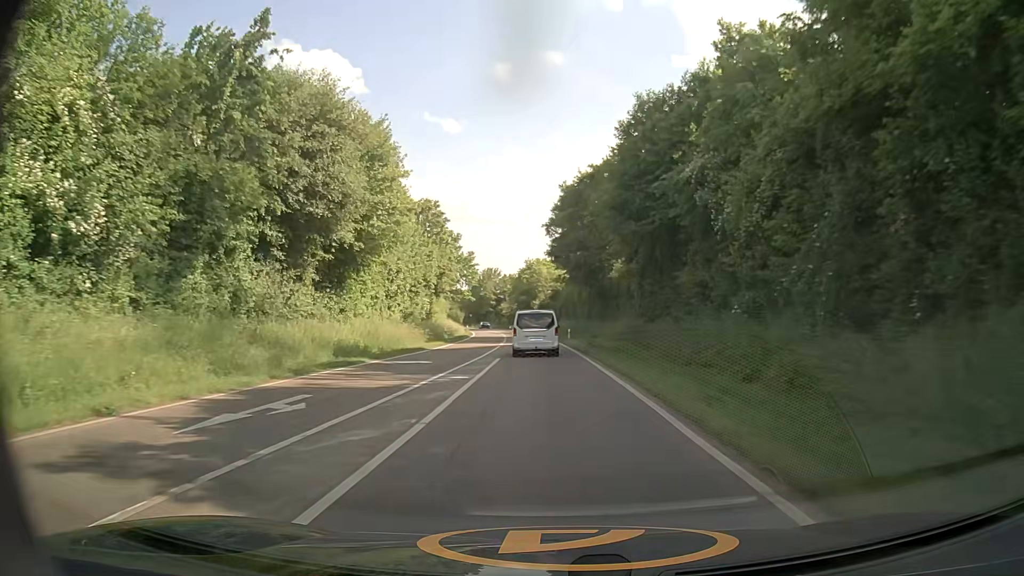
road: secondary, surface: asphalt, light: Day
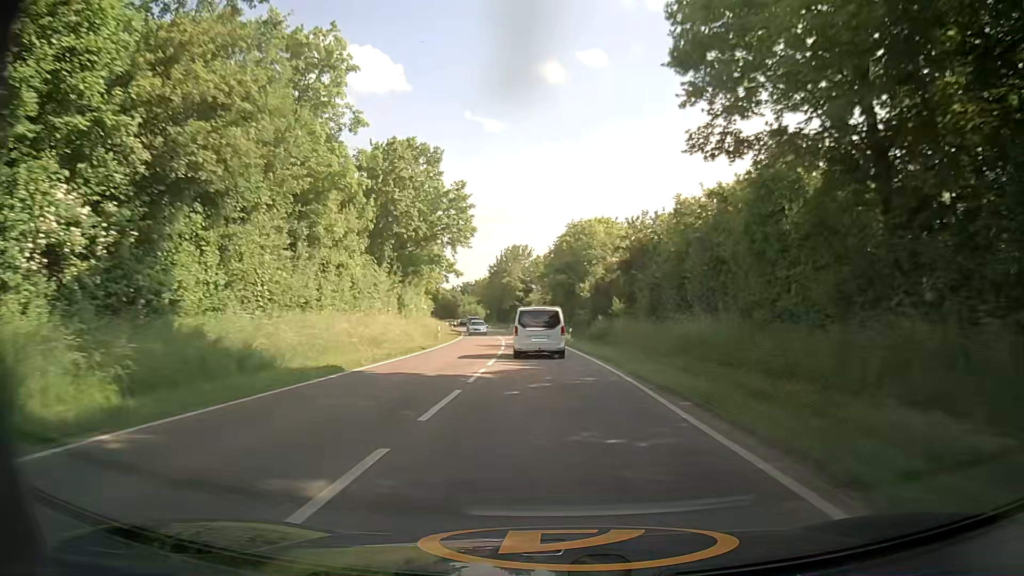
(-1.7, +52.3) m; -3°
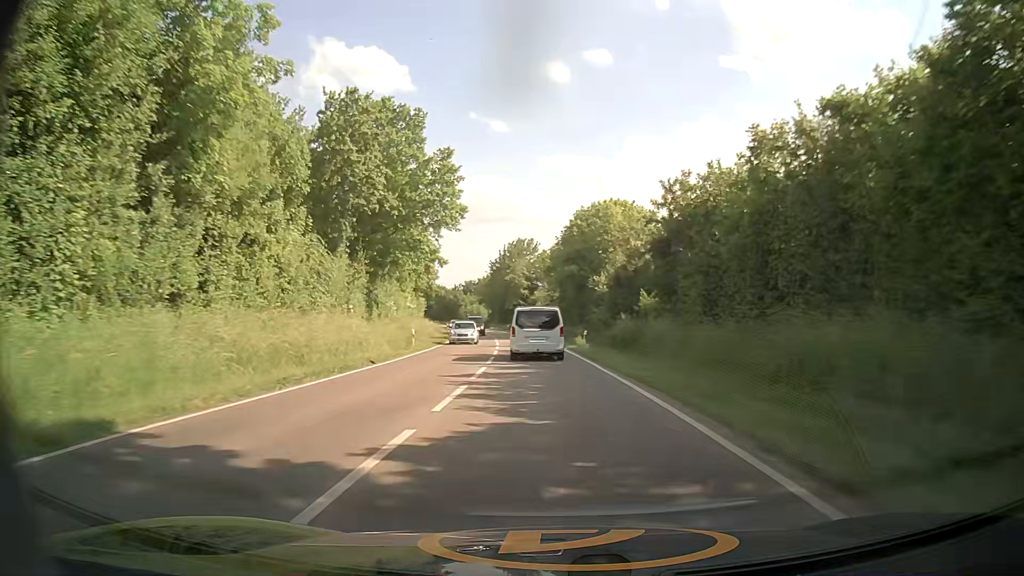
(-0.1, +10.7) m; -1°
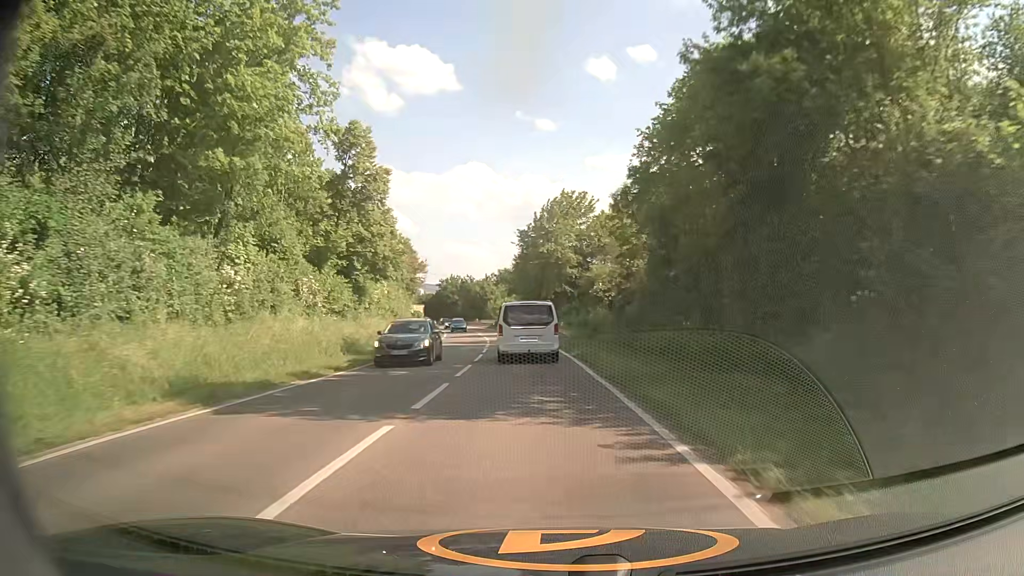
(-1.4, +41.9) m; -4°
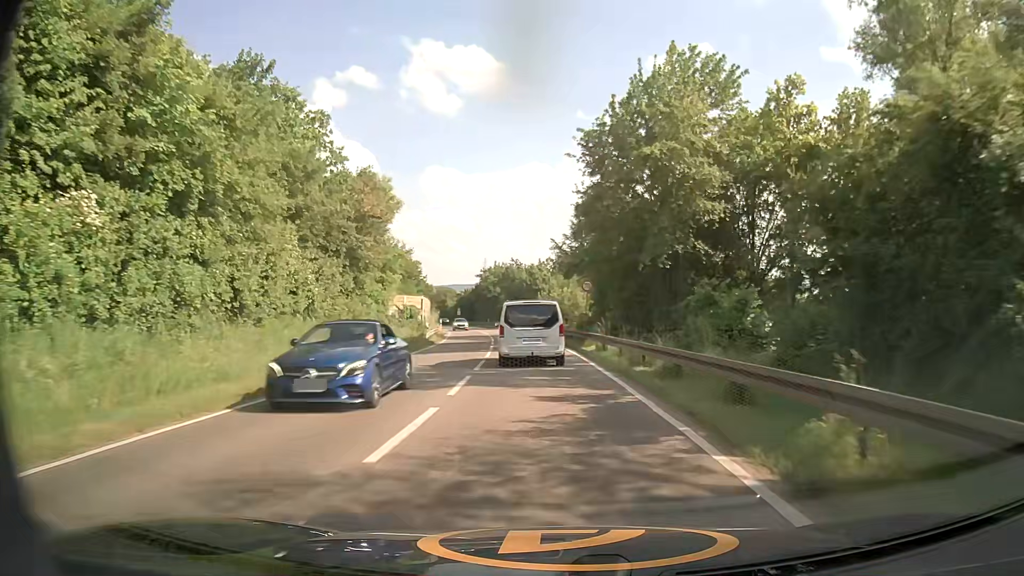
(-2.1, +39.8) m; -5°
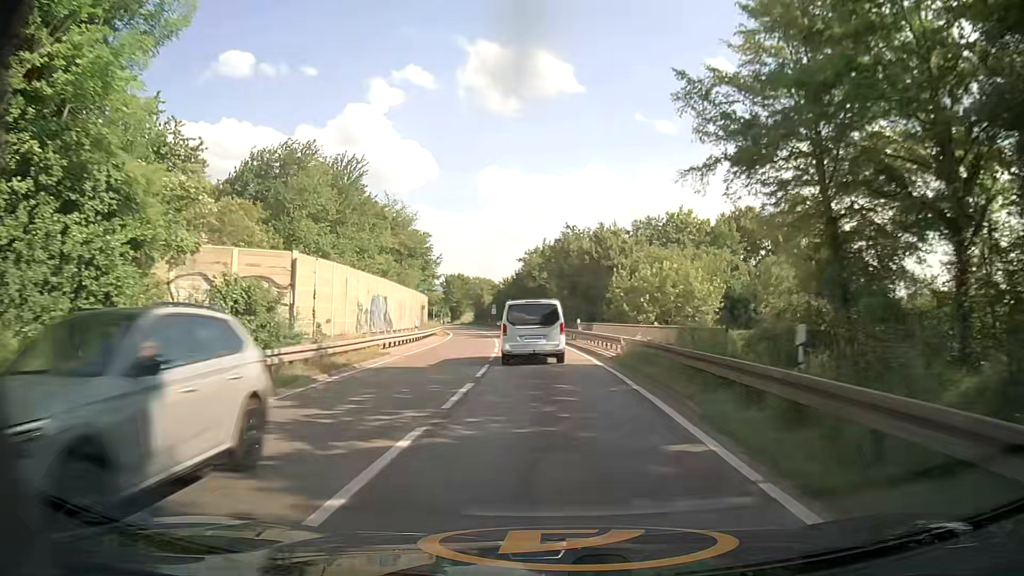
(-2.0, +38.0) m; -5°
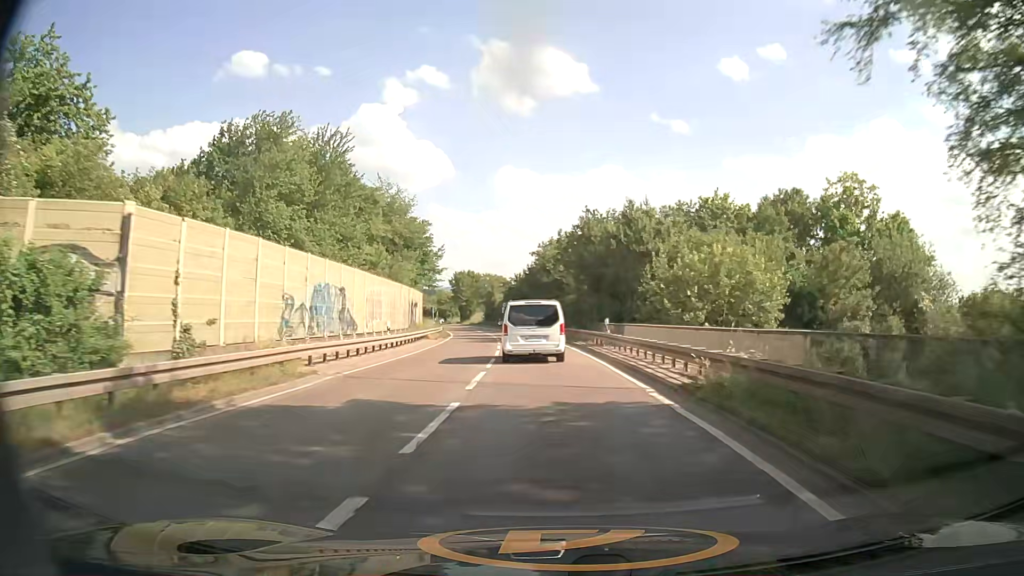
(-0.2, +9.4) m; -2°
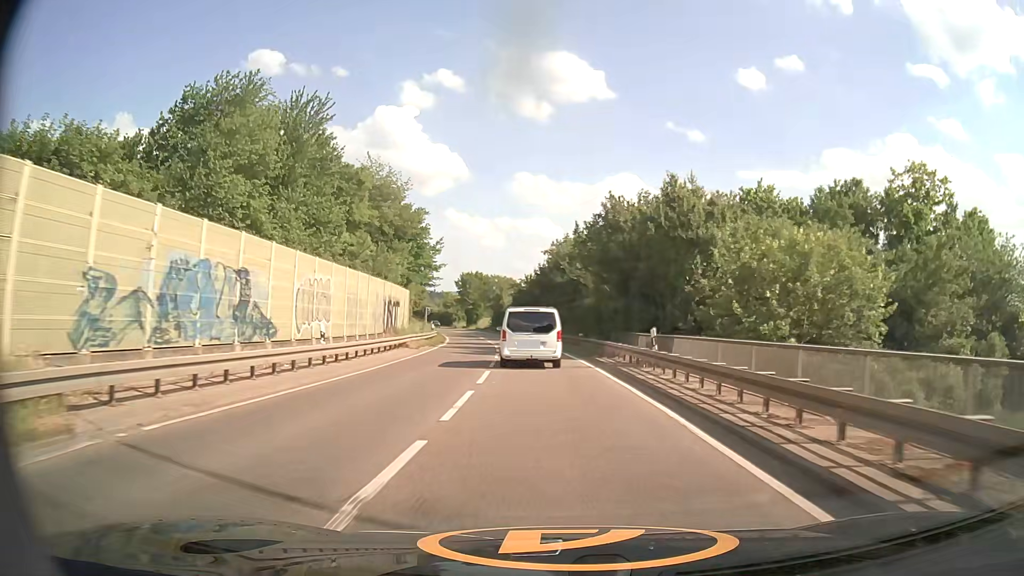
(-0.1, +9.4) m; -1°
(0, +10) (0, +20) (-1, +30) (-1, +40) (-2, +50) (-4, +60) (-5, +70) (-7, +79) (-9, +89) (-12, +99) m
